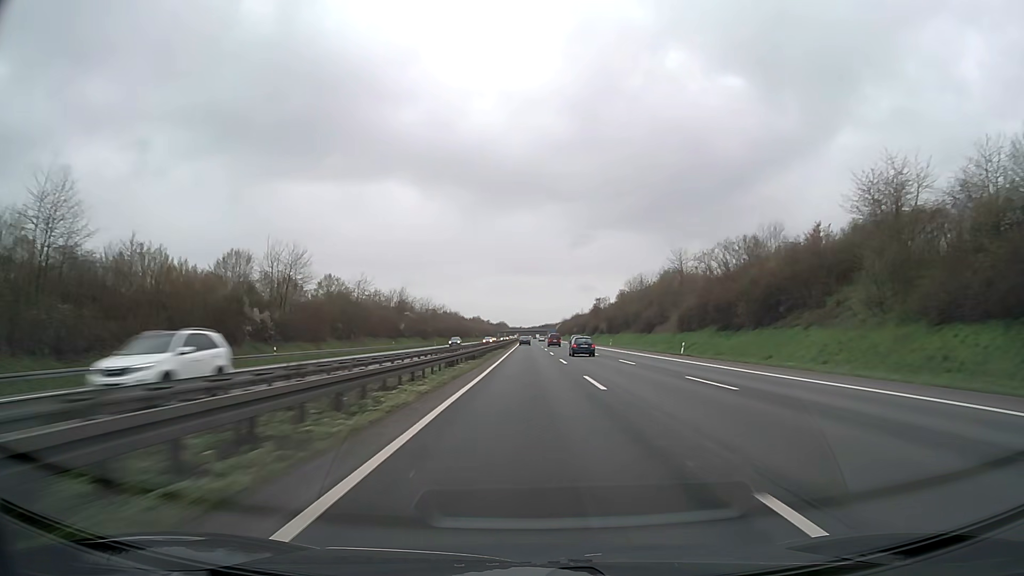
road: motorway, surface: asphalt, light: Day
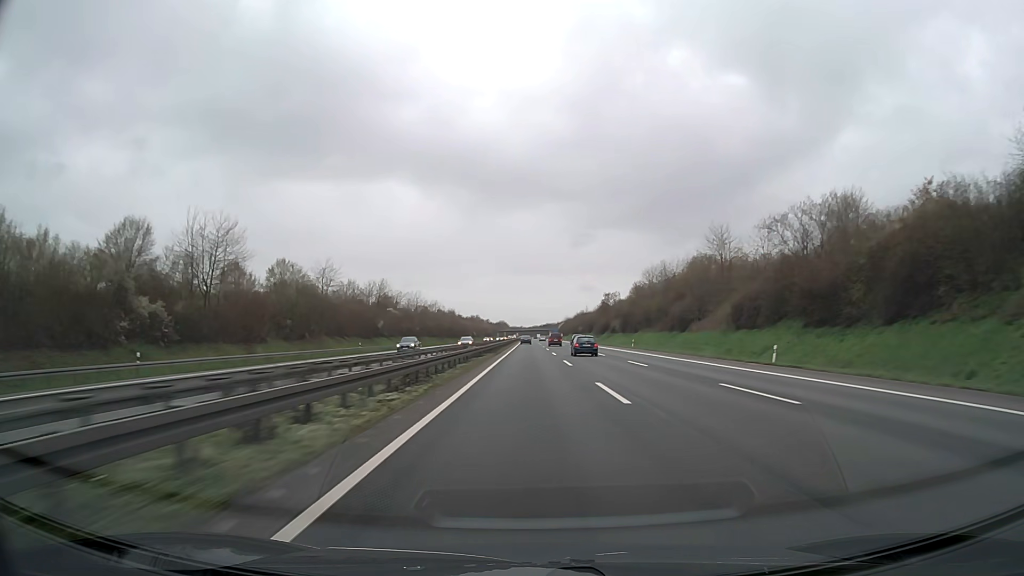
(0.0, +22.2) m; 0°
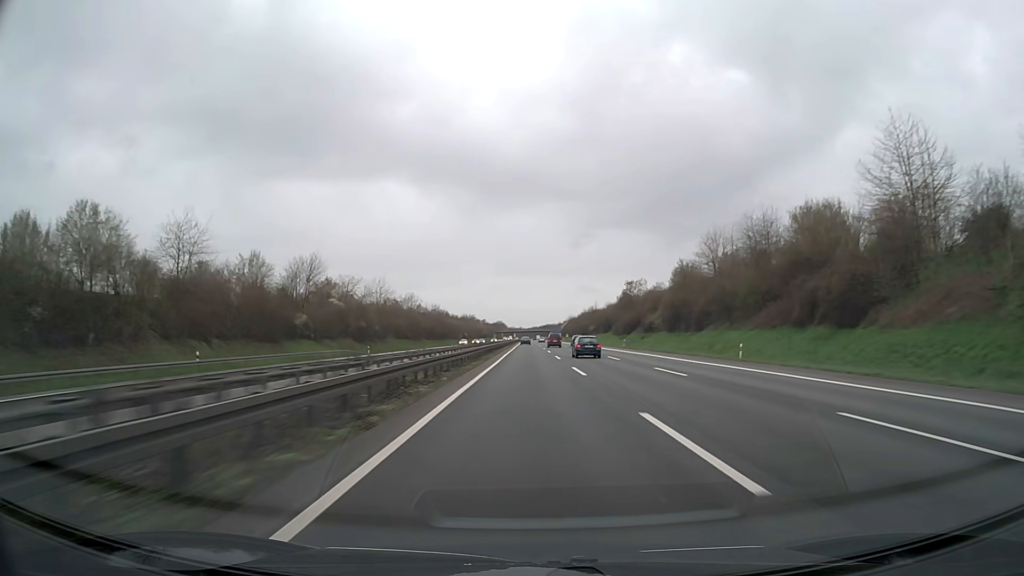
(0.0, +44.3) m; 0°
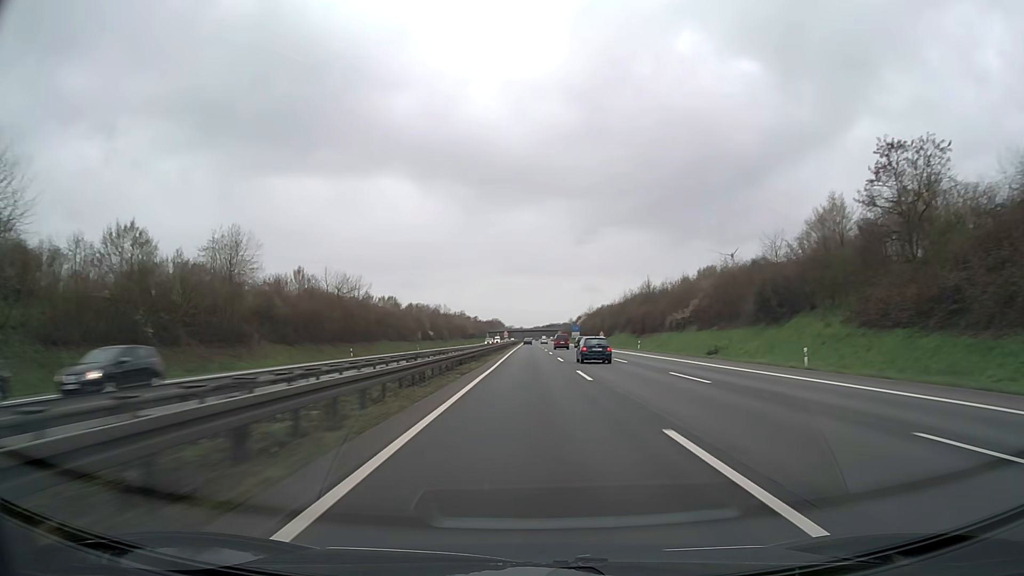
(-0.3, +111.0) m; 0°
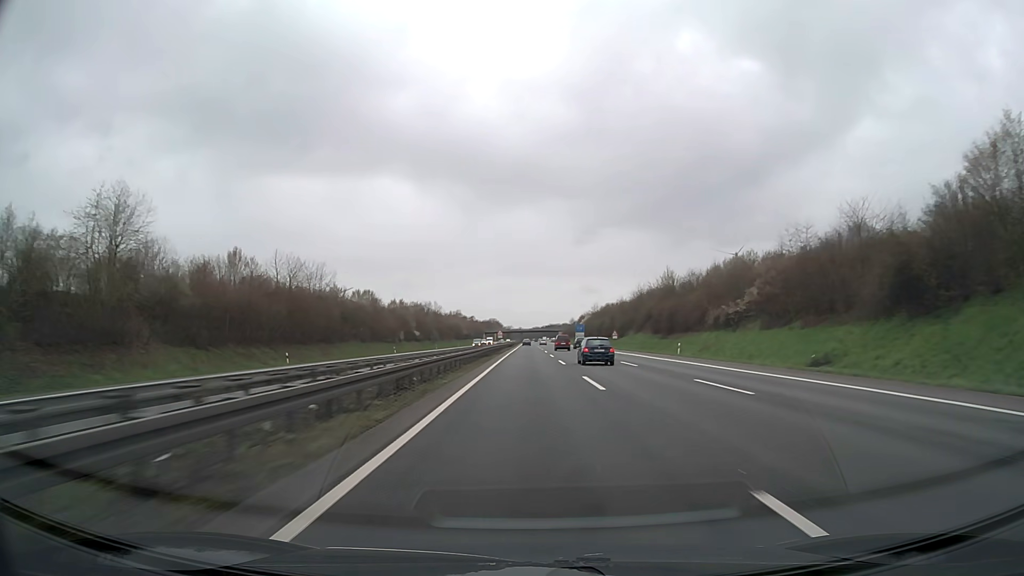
(0.0, +22.2) m; 0°
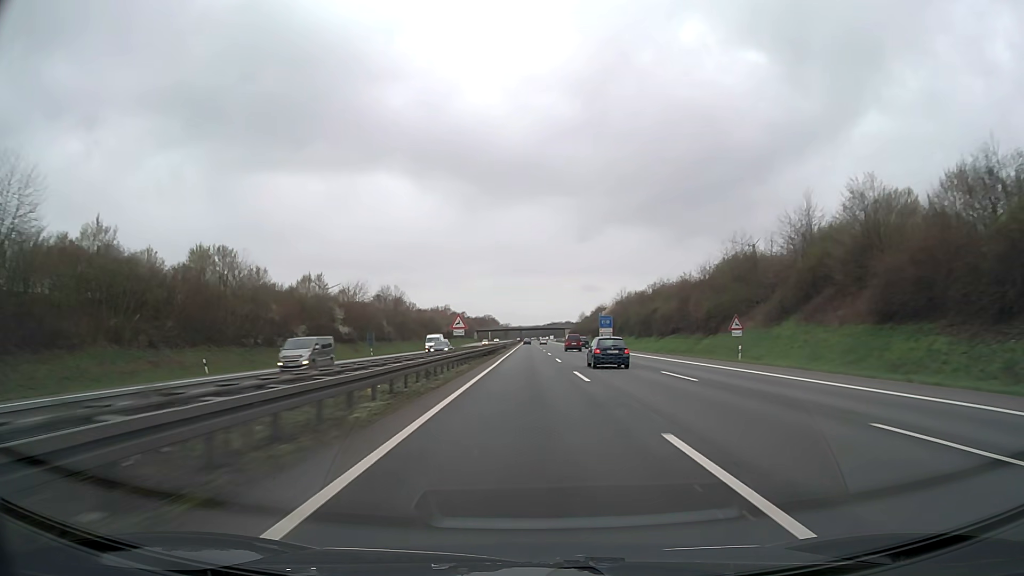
(0.0, +66.6) m; 0°
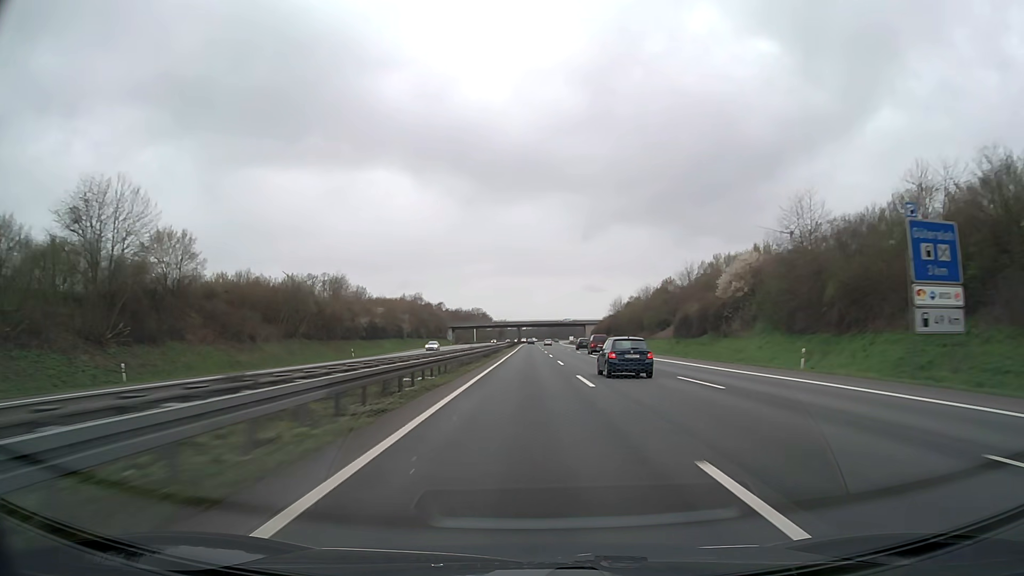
(+0.1, +111.1) m; 0°
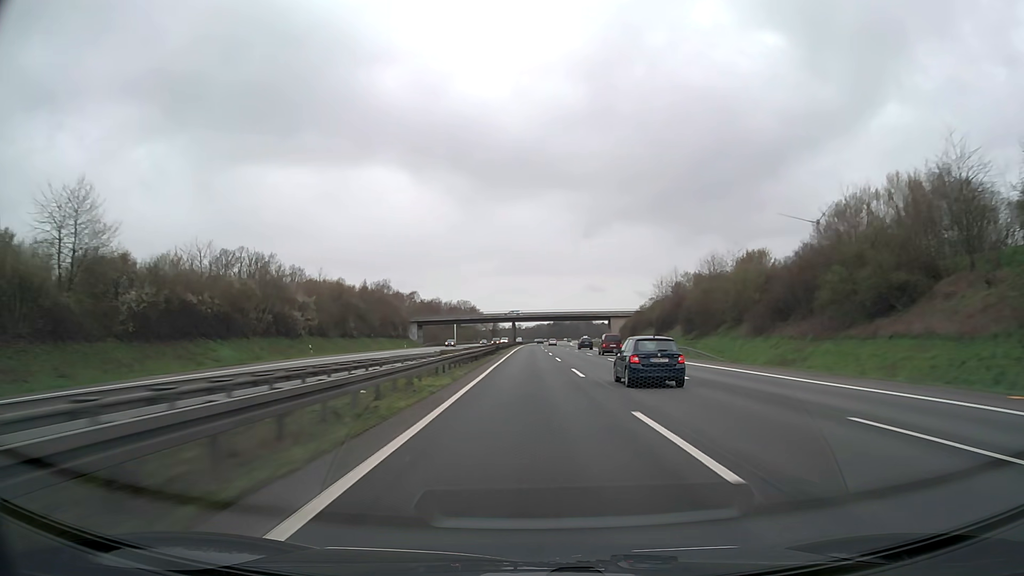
(0.0, +67.7) m; 0°
(0, +10) (0, +20) (0, +30) (0, +40) (0, +50) (0, +60) (0, +70) (0, +80) (0, +90) (0, +100) m
